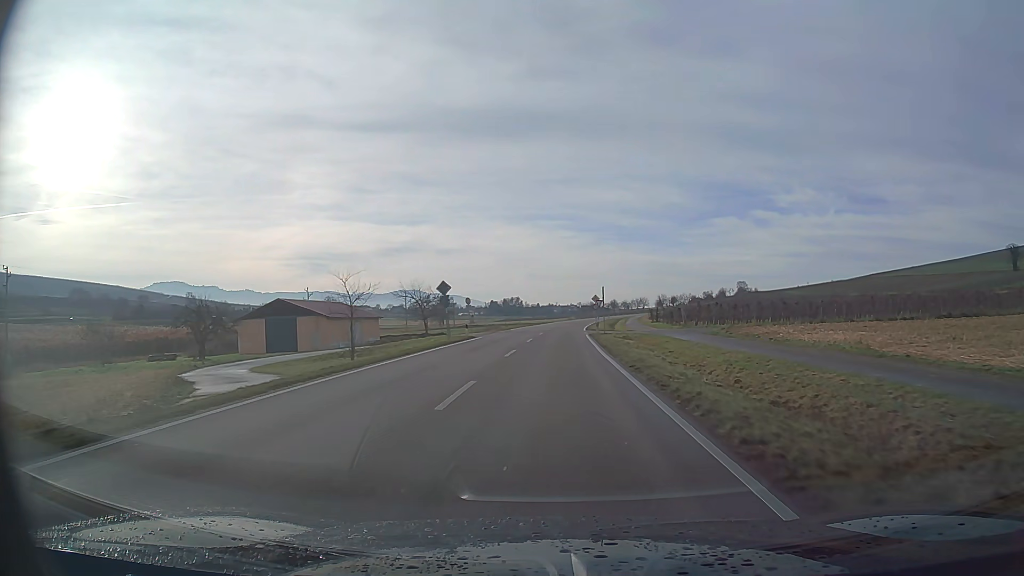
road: primary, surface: asphalt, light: Day
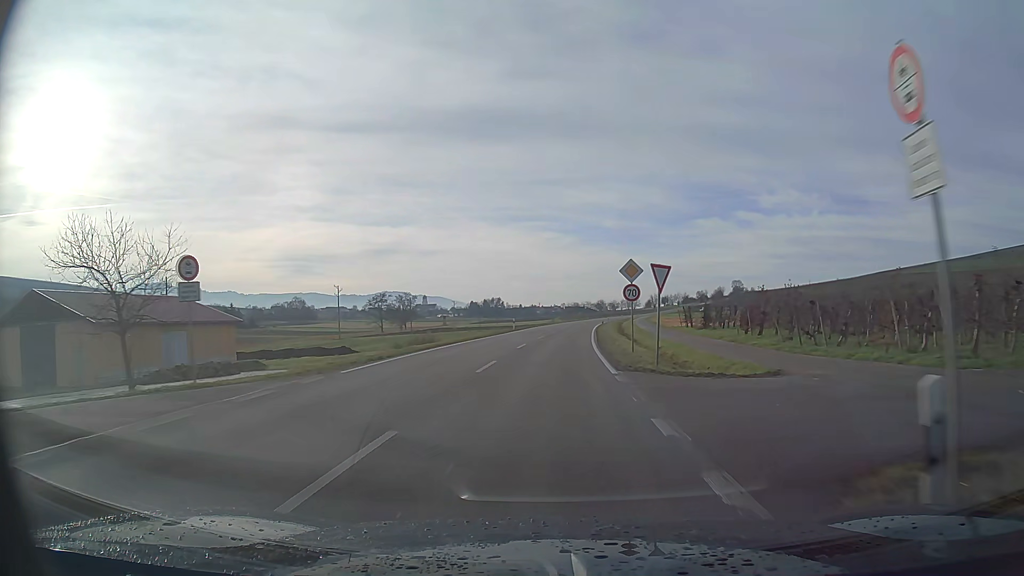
(+0.5, +41.7) m; +1°
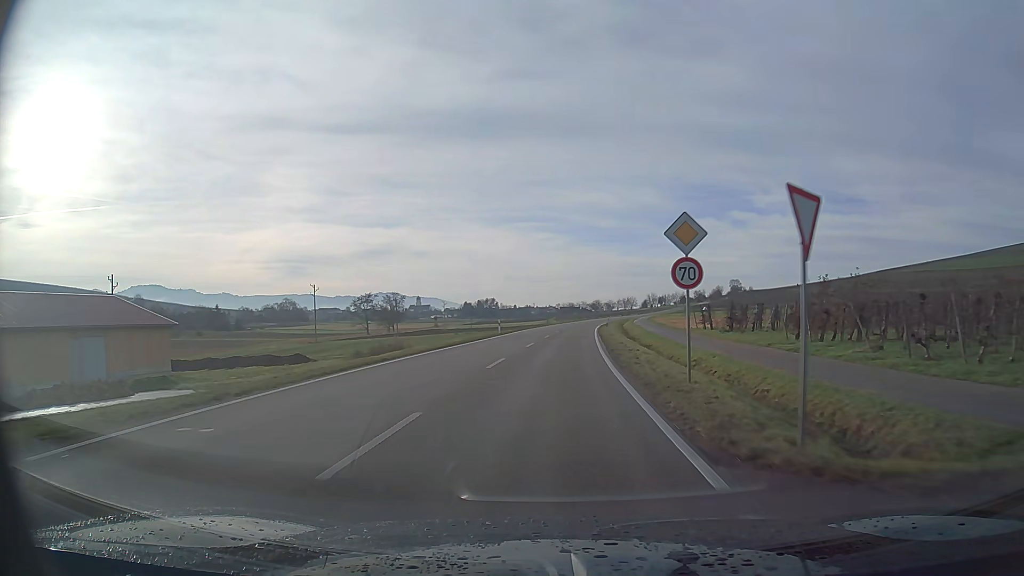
(+0.1, +10.4) m; +1°
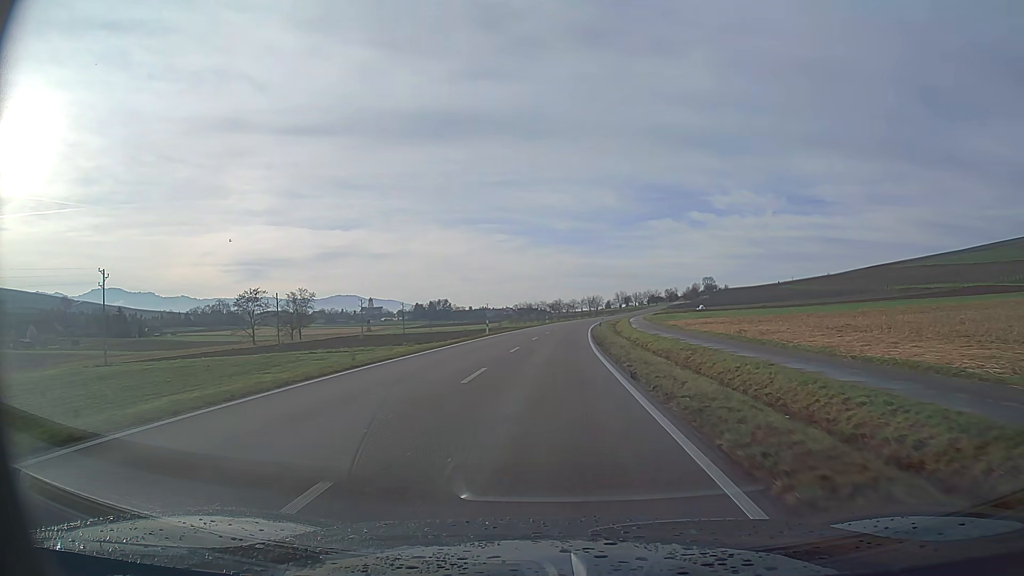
(+1.6, +52.2) m; +3°
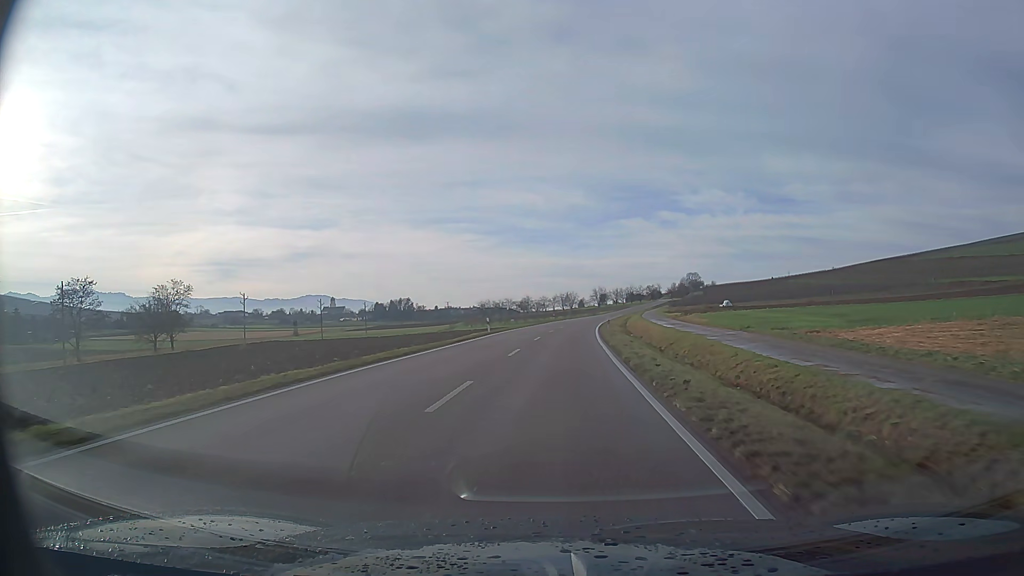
(+1.2, +52.2) m; +2°
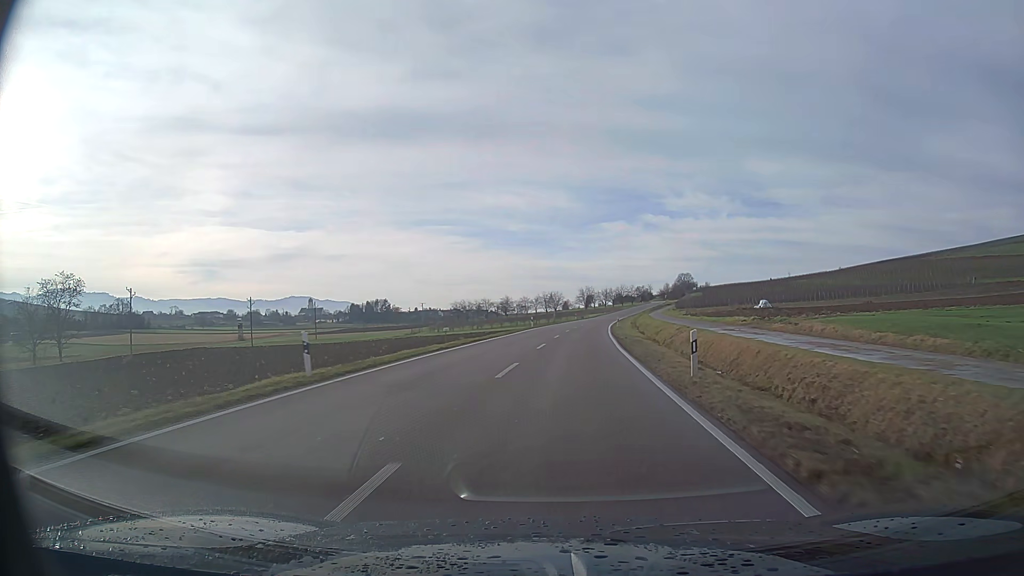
(+0.4, +31.3) m; +2°
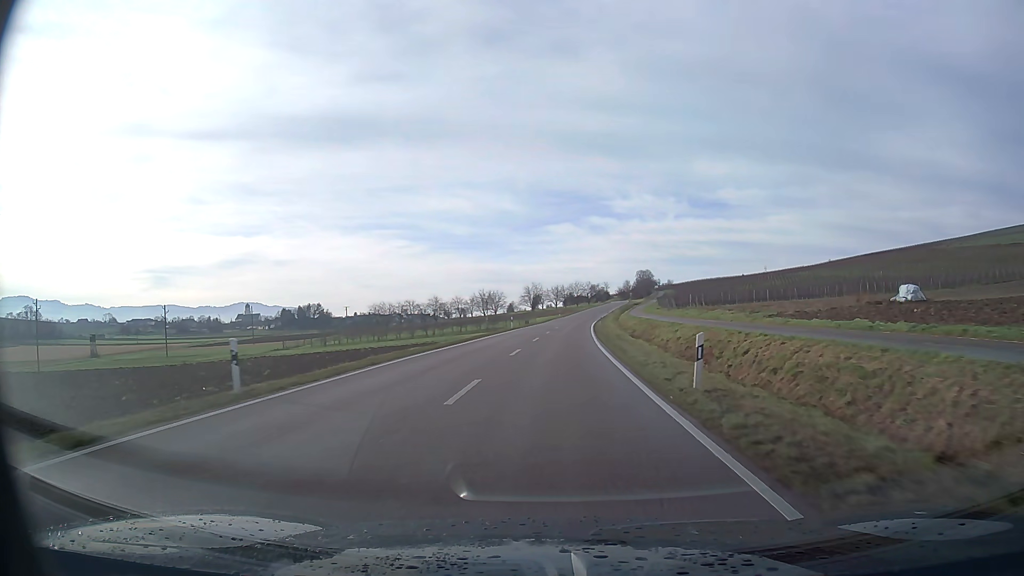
(+2.2, +51.9) m; +4°
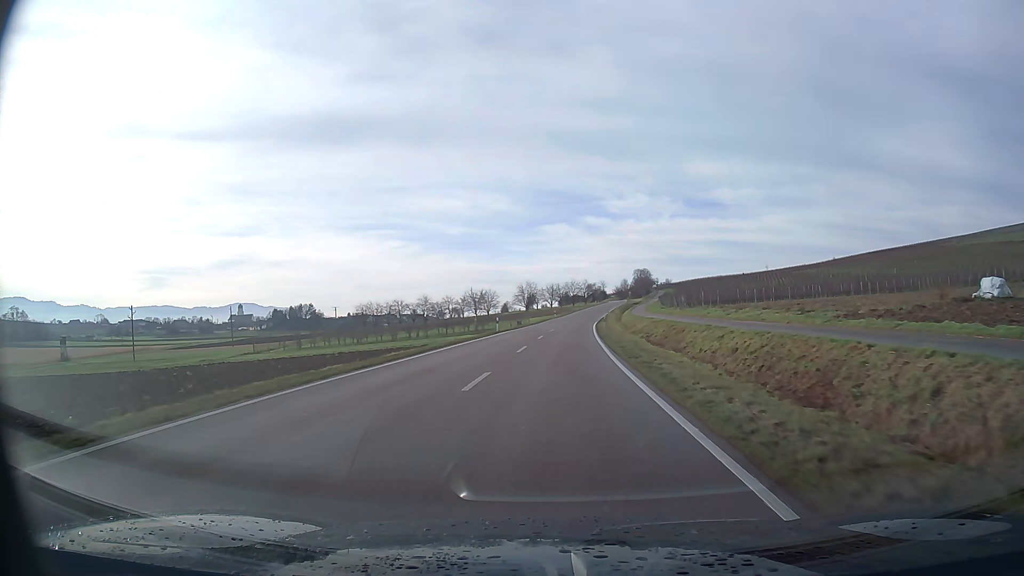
(0.0, +10.4) m; 0°
(0, +10) (0, +20) (0, +30) (+1, +40) (+1, +50) (+2, +60) (+2, +70) (+3, +80) (+4, +90) (+5, +100) m
